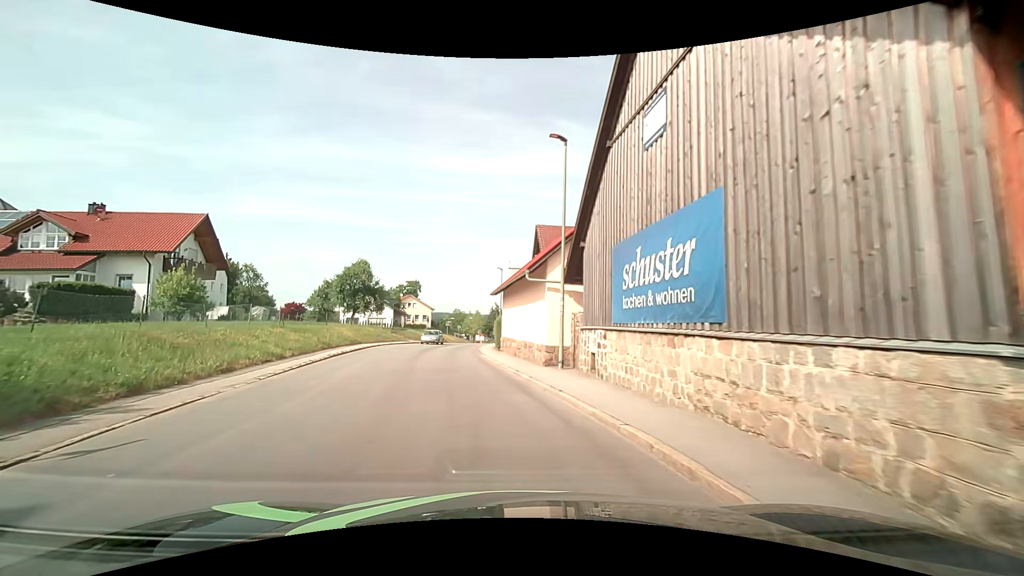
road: tertiary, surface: asphalt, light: Day
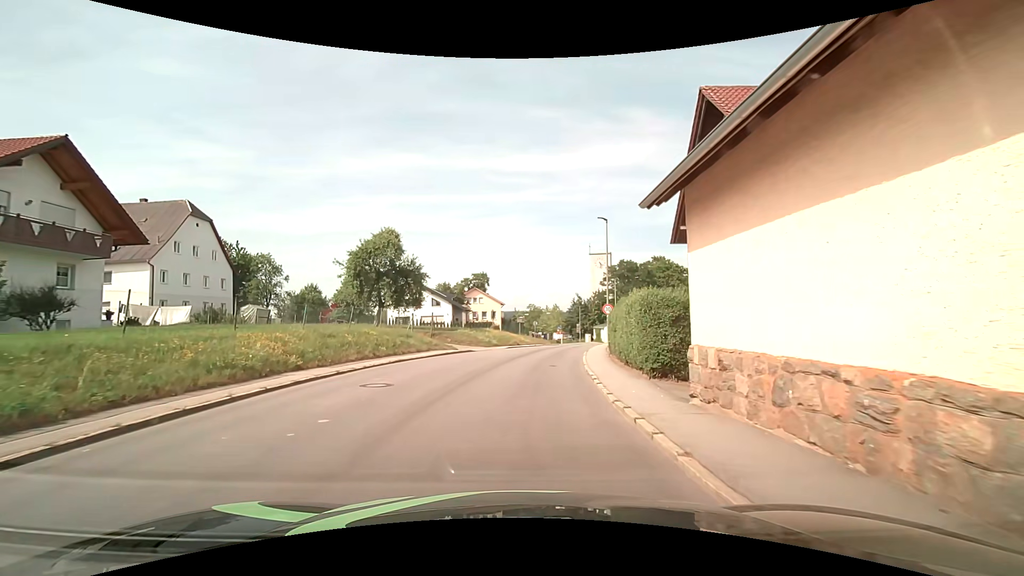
(-2.7, +22.5) m; -9°
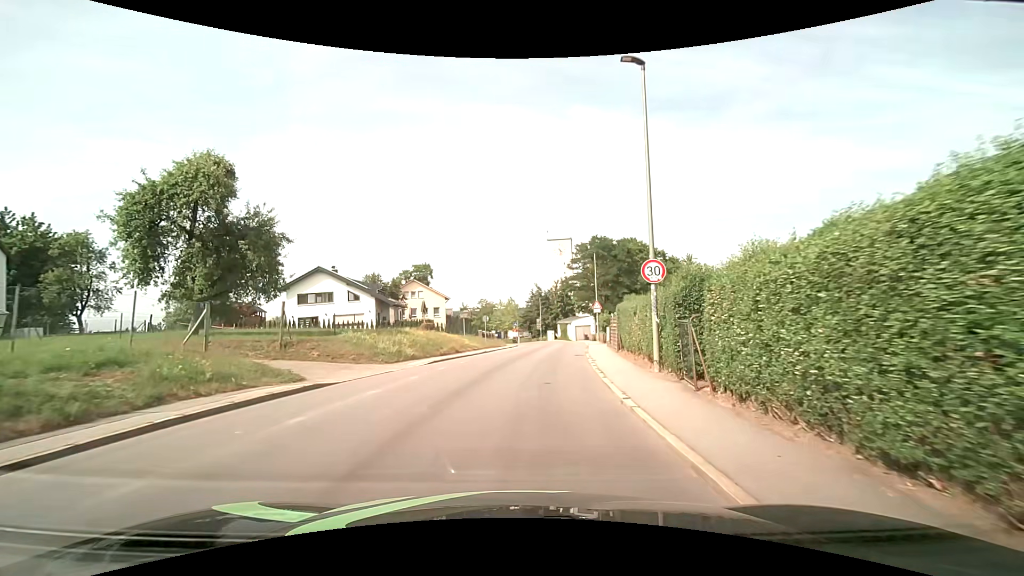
(+0.6, +18.3) m; +4°
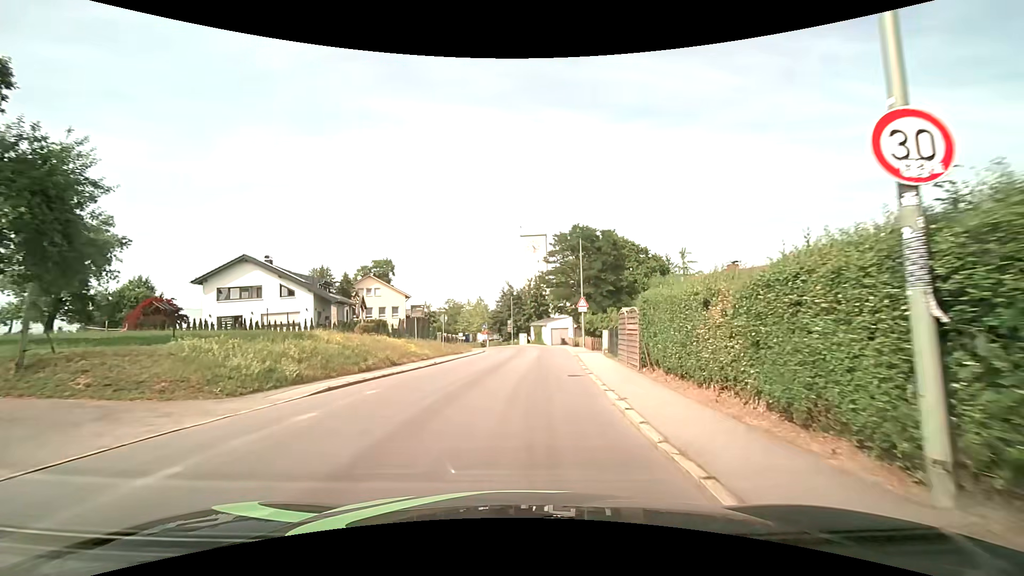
(+0.3, +9.1) m; +4°
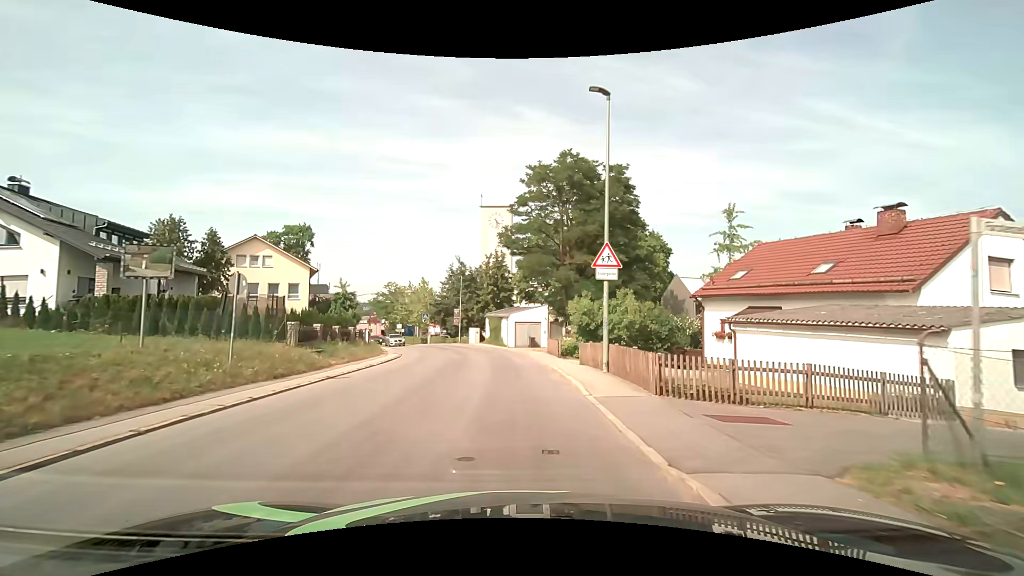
(+1.1, +22.5) m; +5°
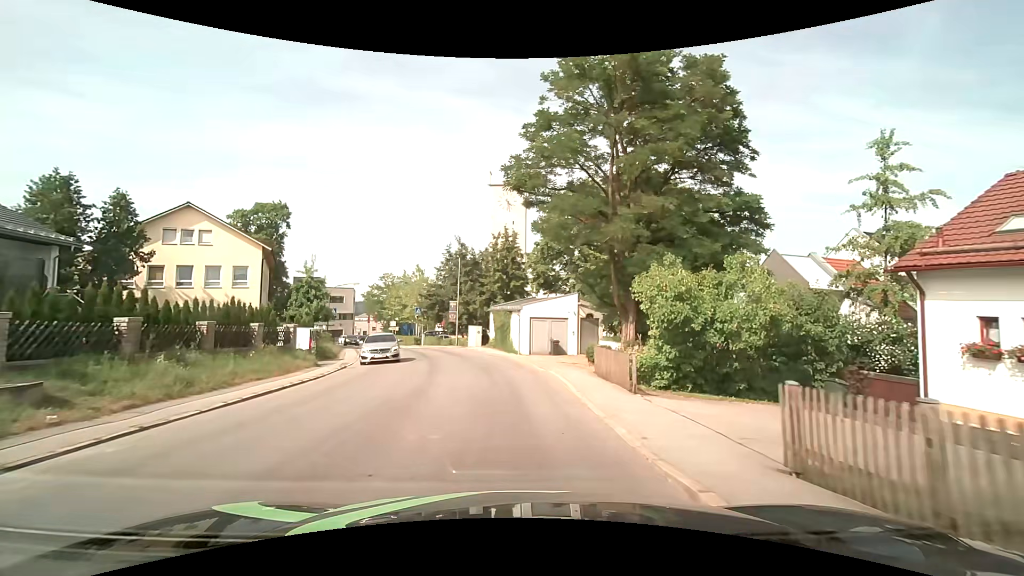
(-0.1, +13.7) m; -1°
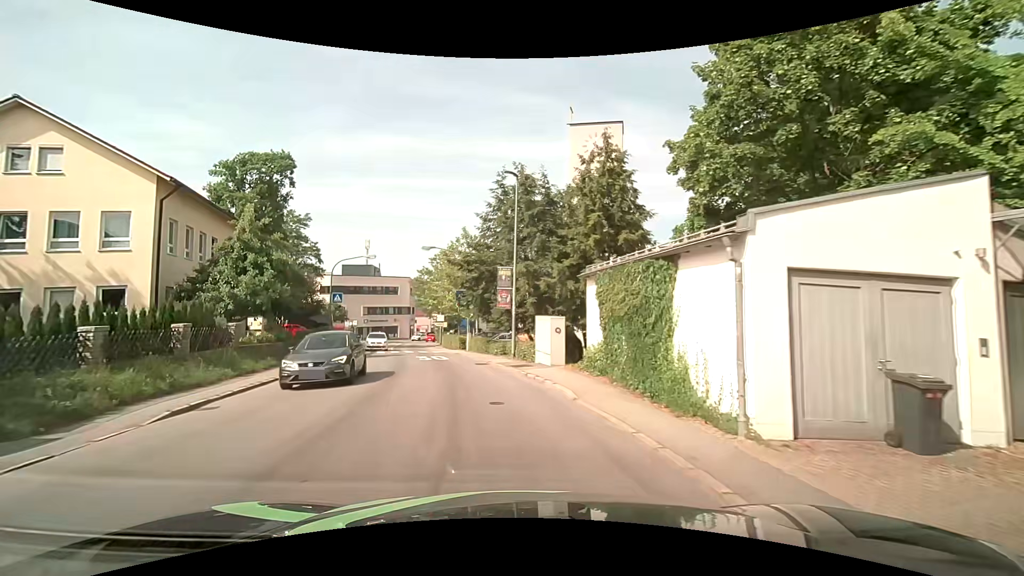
(-1.4, +22.7) m; -9°
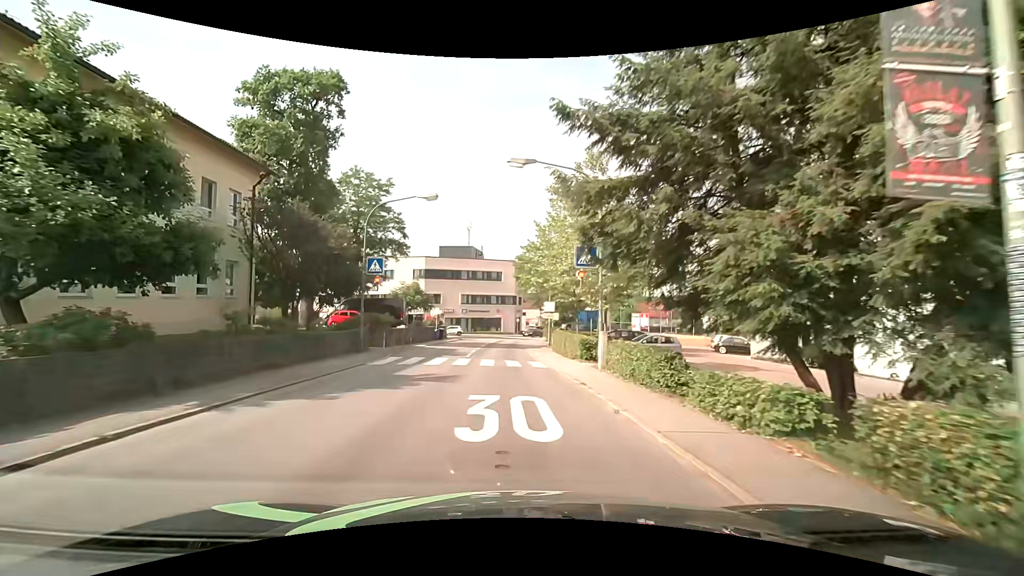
(-2.1, +17.9) m; -13°
(0, +10) (-1, +20) (-1, +30) (-1, +40) (0, +50) (0, +60) (+1, +70) (+5, +79) (+11, +87) (+17, +95) m
